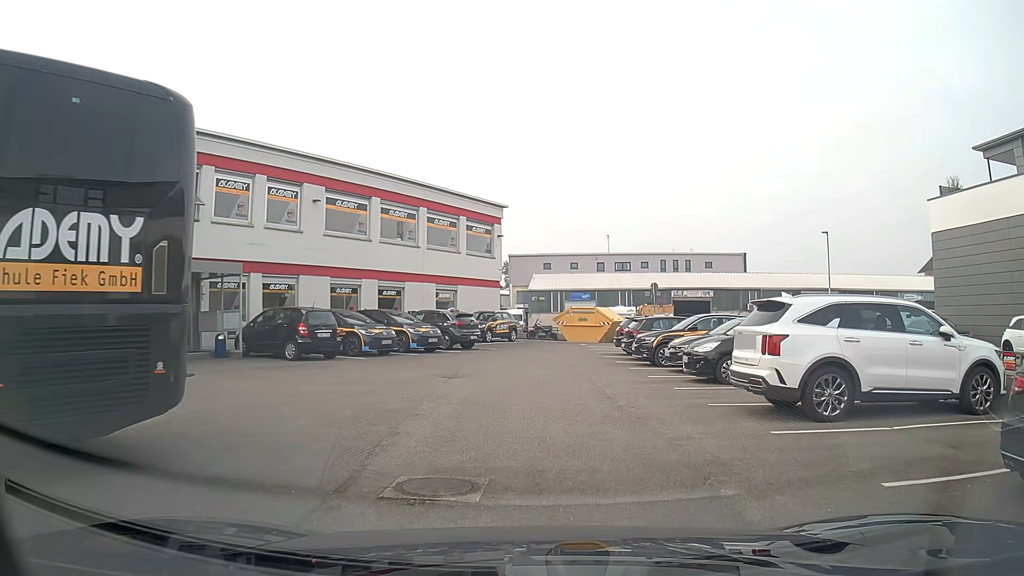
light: Day
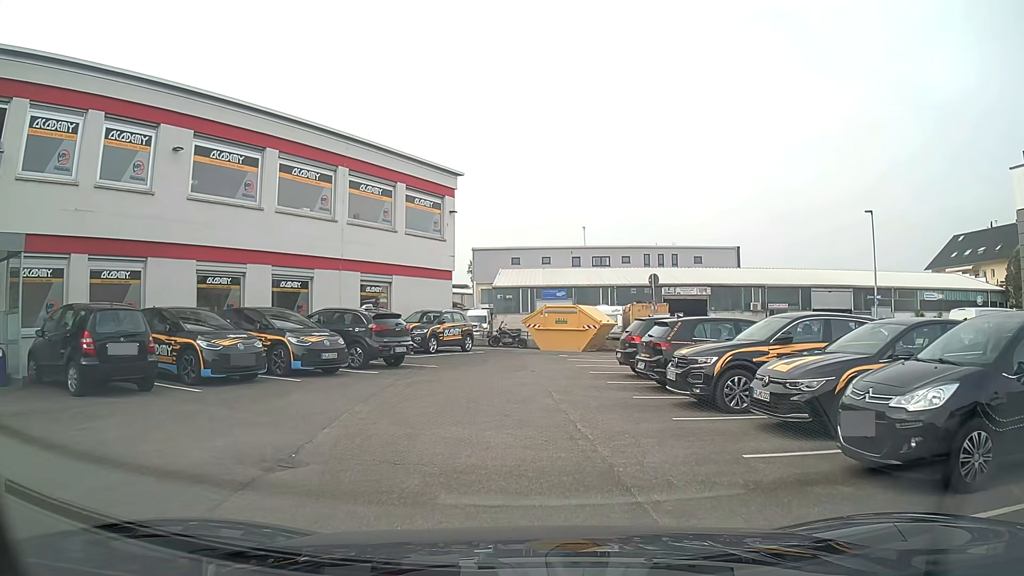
(+0.3, +9.3) m; +3°
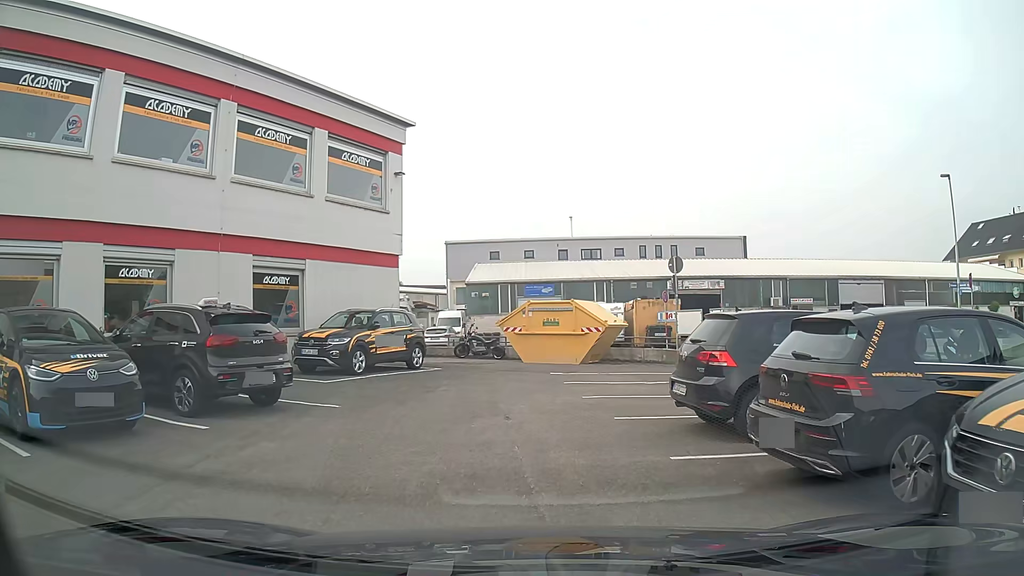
(+0.1, +8.2) m; +2°
